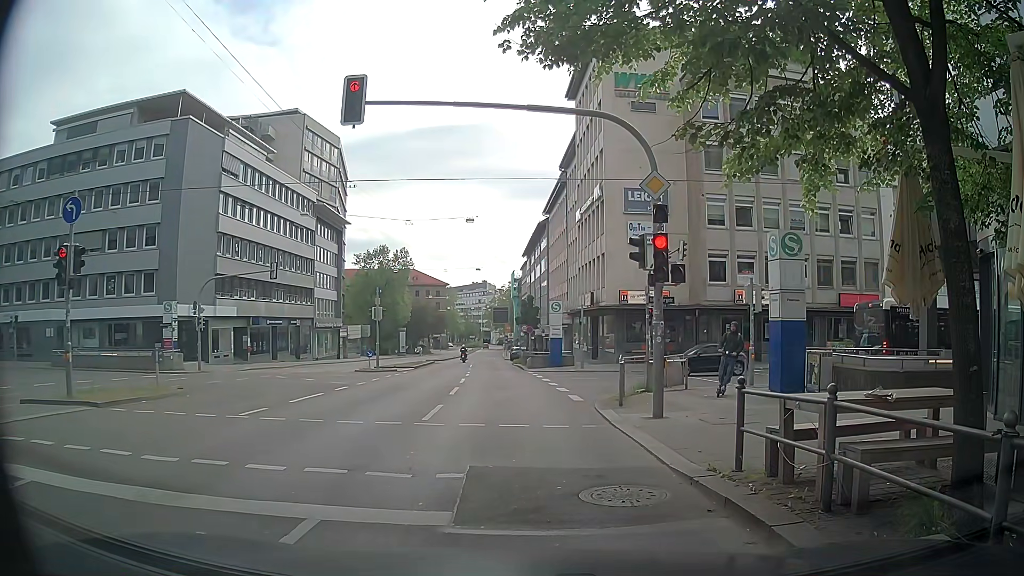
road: secondary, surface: asphalt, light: Day
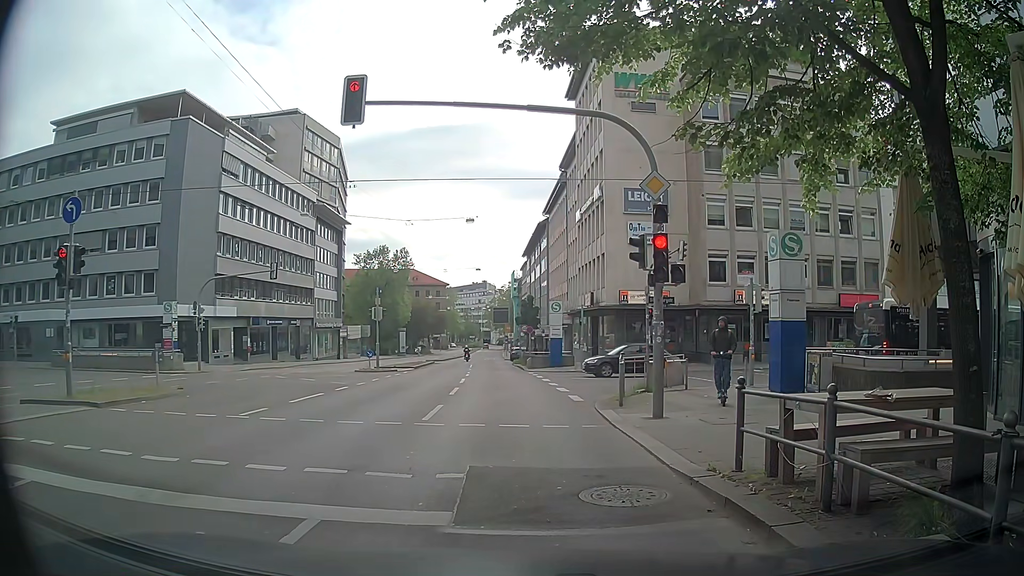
(0.0, 0.0) m; 0°
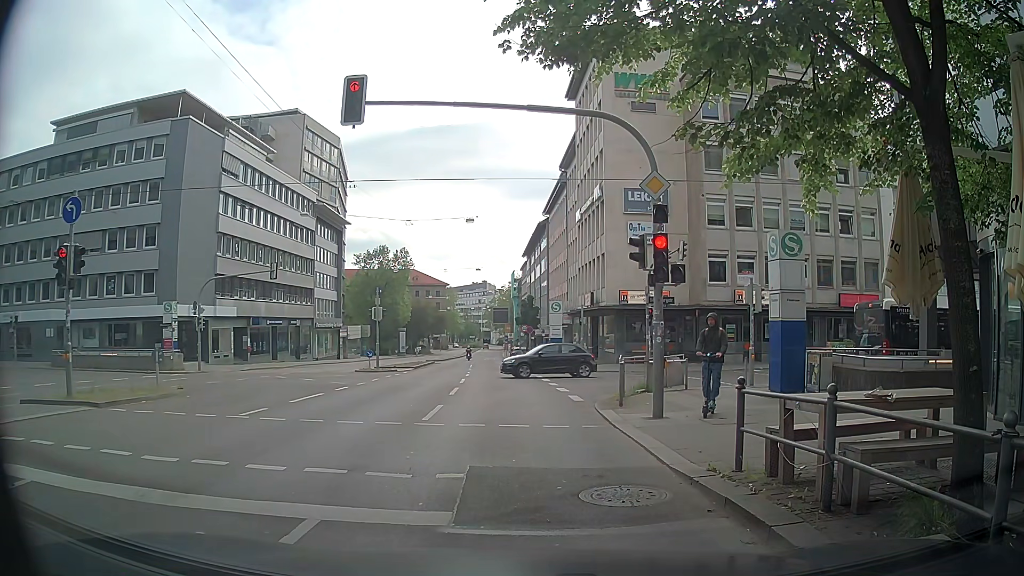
(0.0, 0.0) m; 0°
(+1, +10) (+1, +20) (+1, +30) (+1, +40) (+1, +50) (+1, +60) (+1, +70) (+1, +80) (+1, +90) (+2, +100) m
